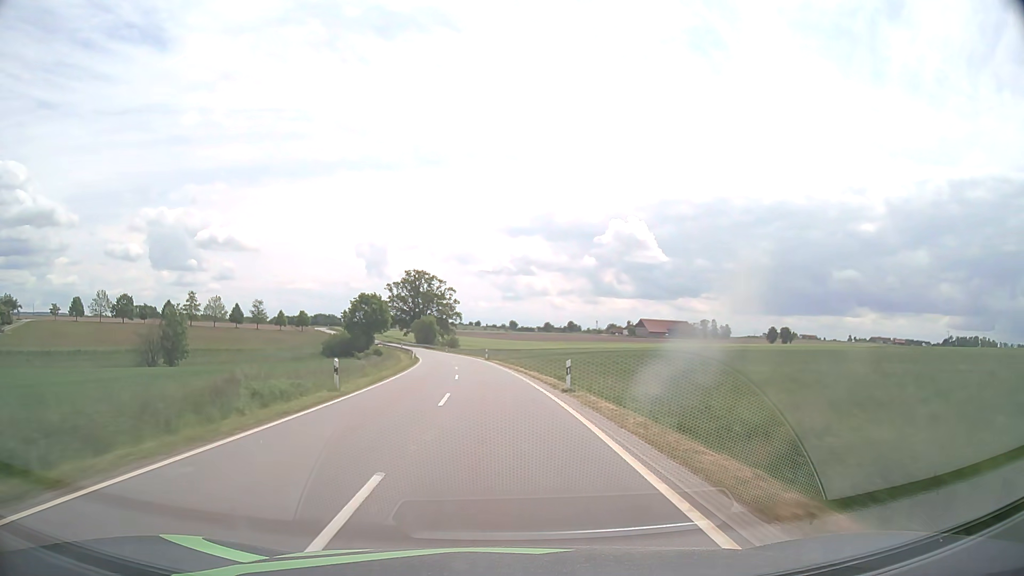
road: tertiary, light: Day
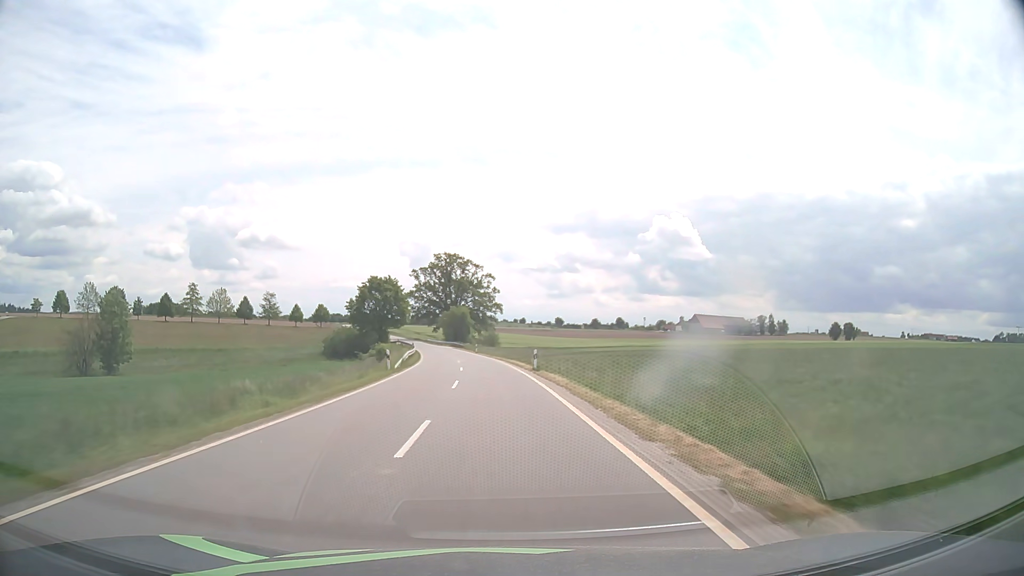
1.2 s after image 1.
(-1.0, +31.7) m; -4°
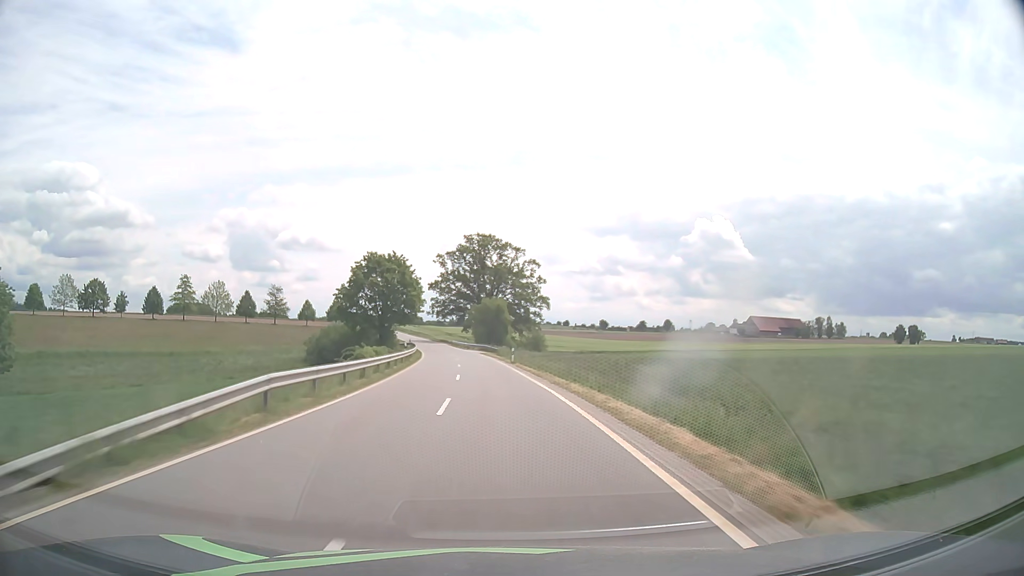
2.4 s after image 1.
(-1.0, +31.7) m; -4°
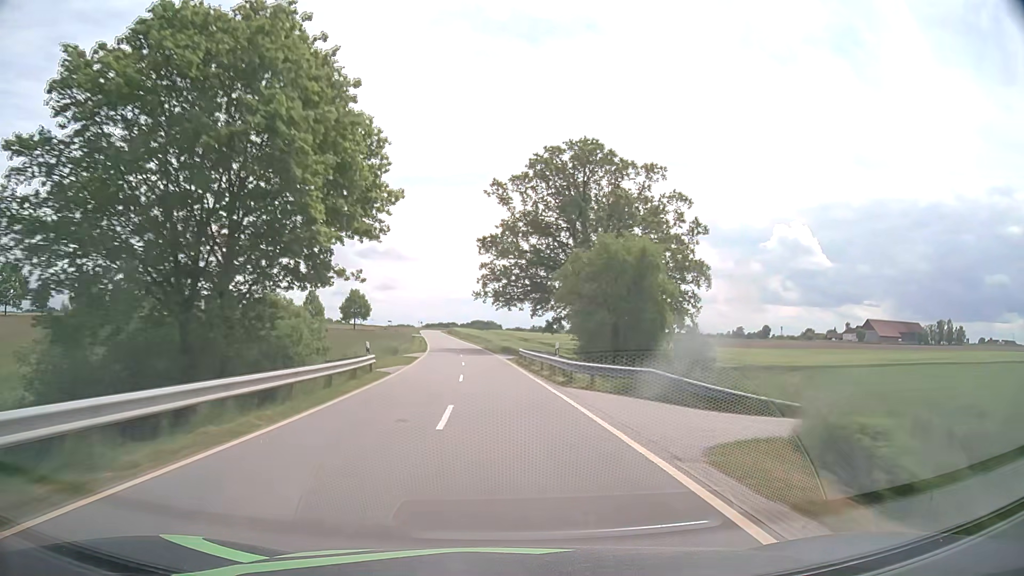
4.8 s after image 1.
(-4.1, +63.1) m; -7°
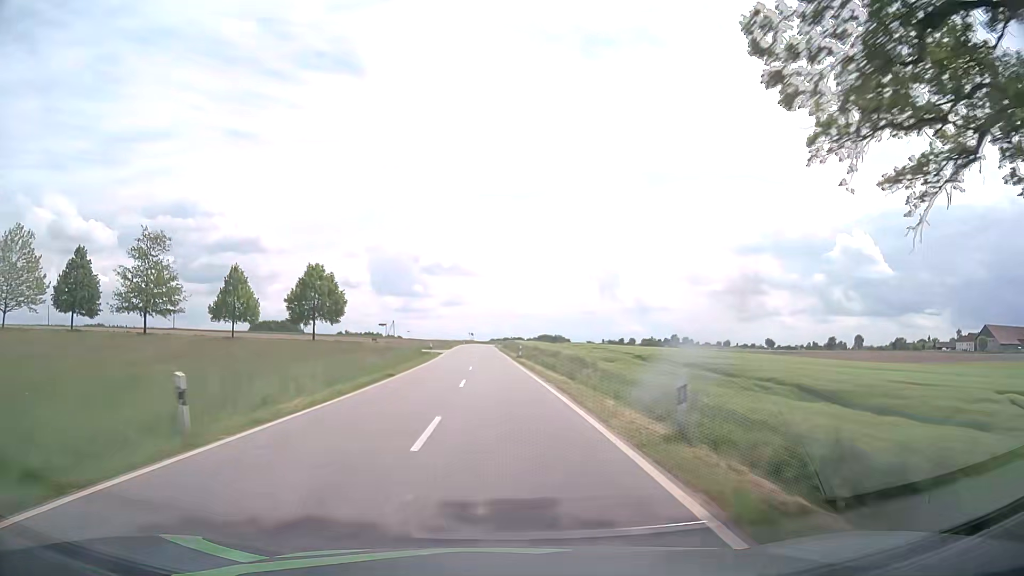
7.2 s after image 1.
(-3.6, +62.9) m; -6°
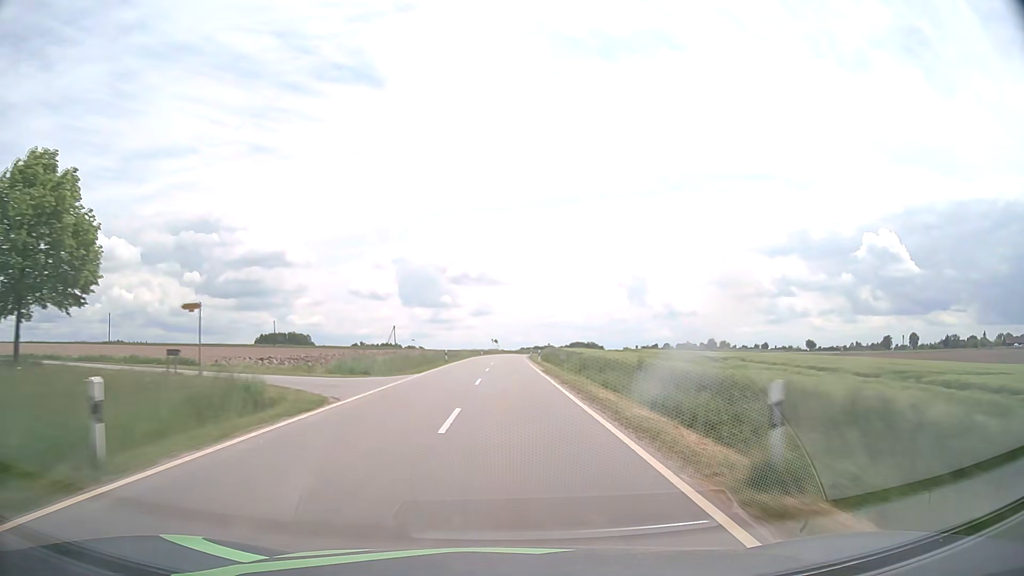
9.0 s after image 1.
(-1.2, +47.1) m; -3°
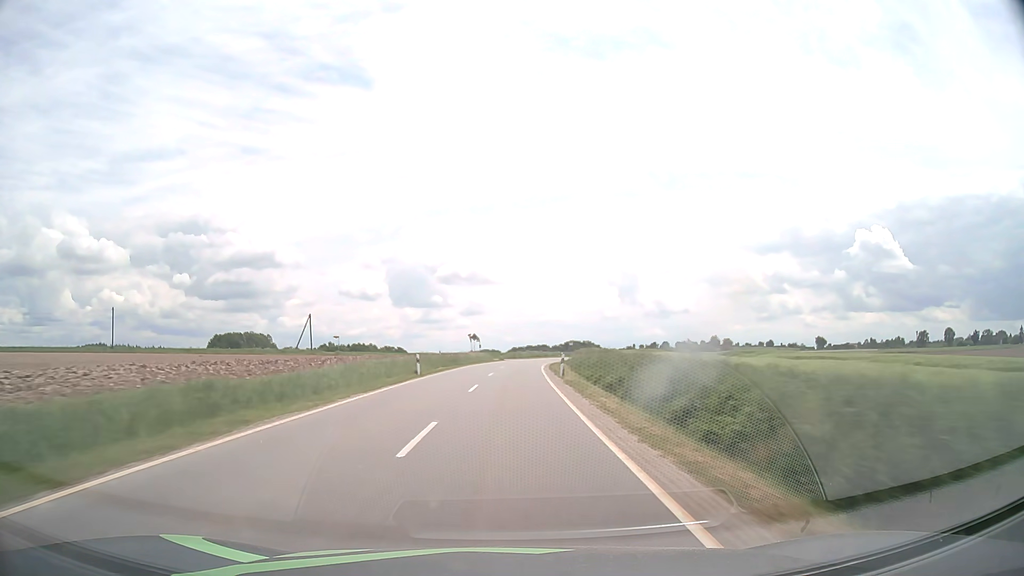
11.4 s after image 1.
(+0.3, +62.8) m; +1°
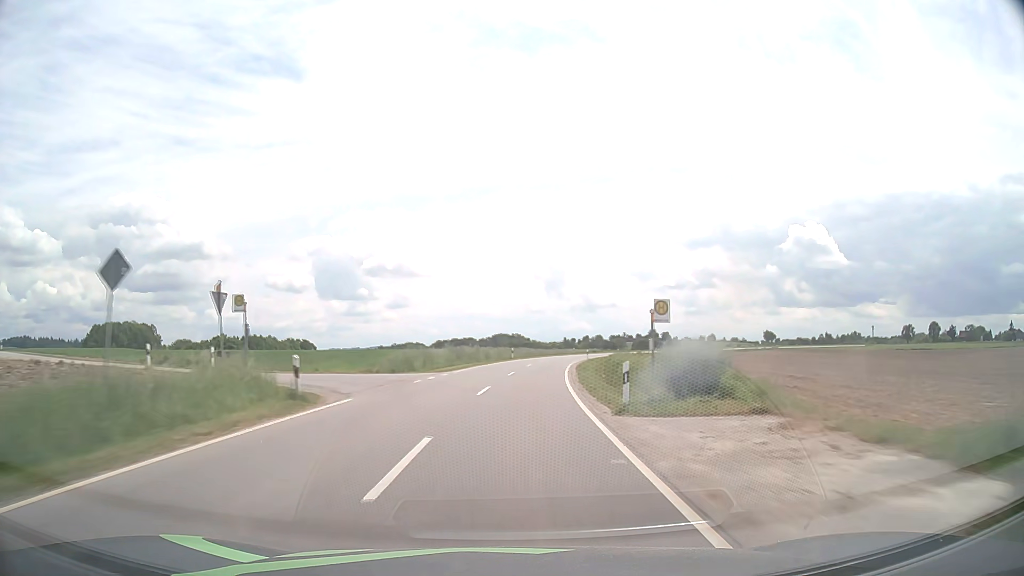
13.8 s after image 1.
(+2.1, +63.1) m; +6°
(0, +10) (+1, +20) (+1, +30) (+2, +40) (+4, +50) (+5, +60) (+7, +70) (+9, +79) (+11, +89) (+14, +99) m
